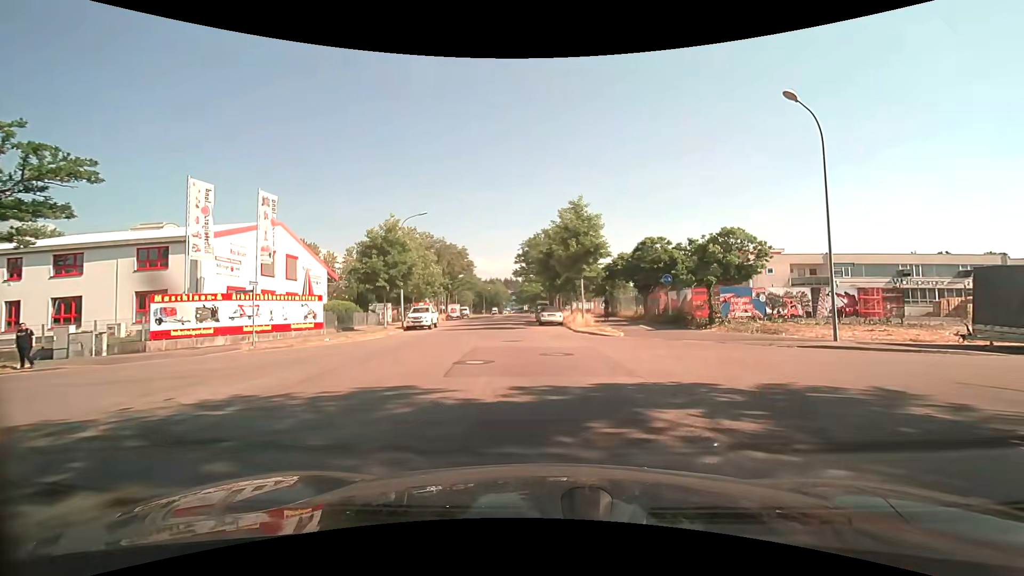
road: residential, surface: asphalt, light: Day
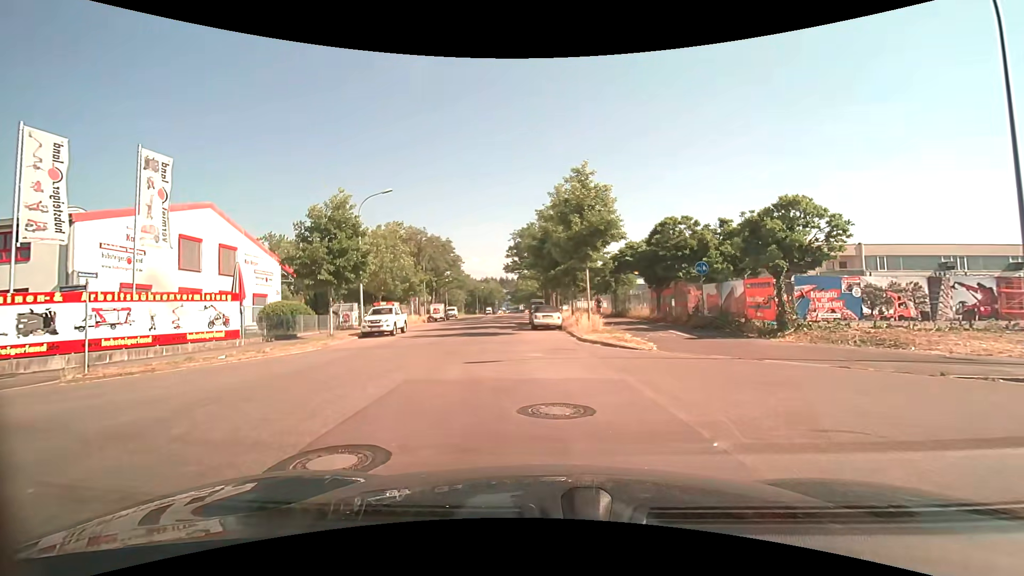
(+0.1, +7.9) m; 0°
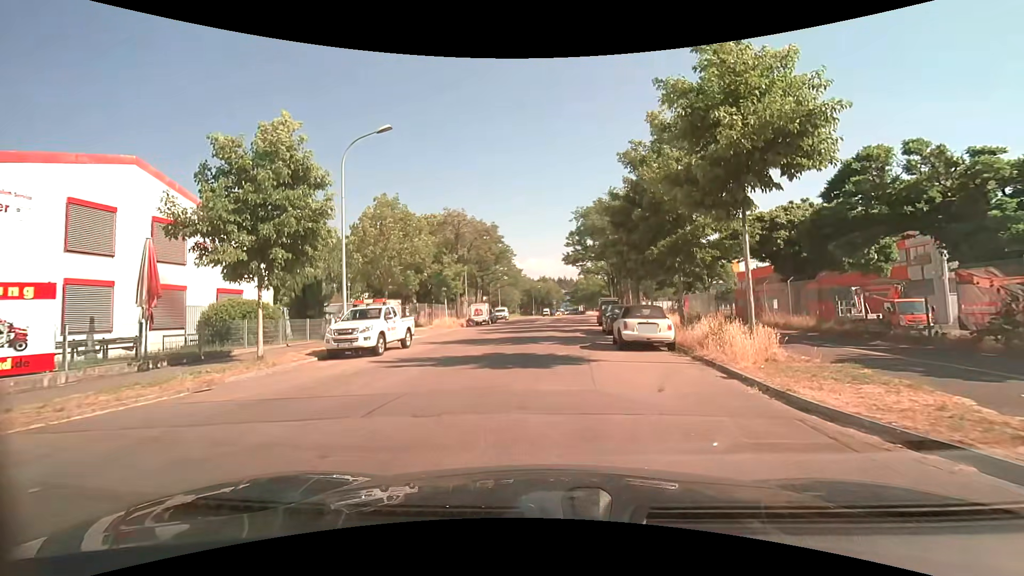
(-0.8, +12.4) m; -5°
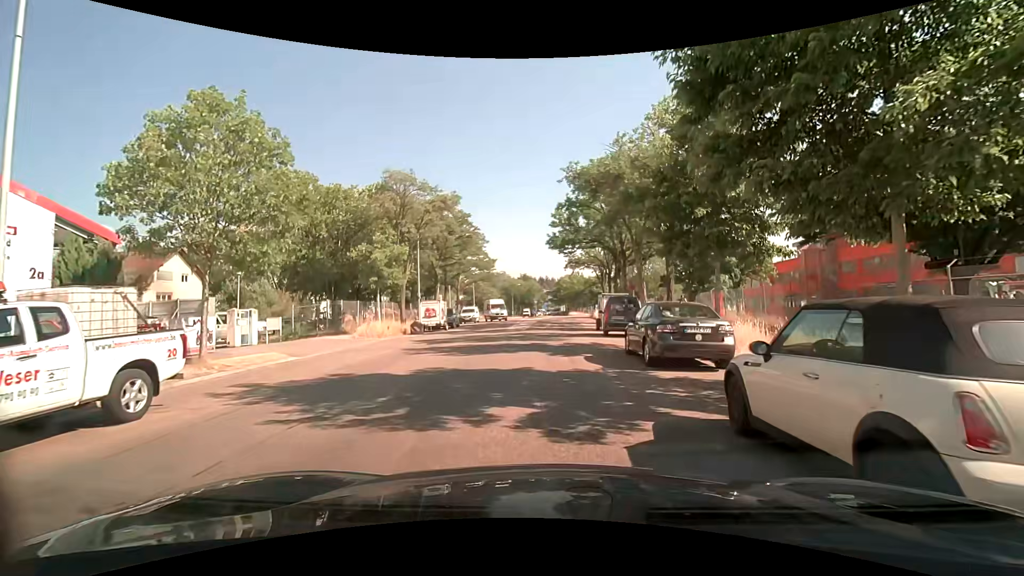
(+0.1, +12.7) m; +2°
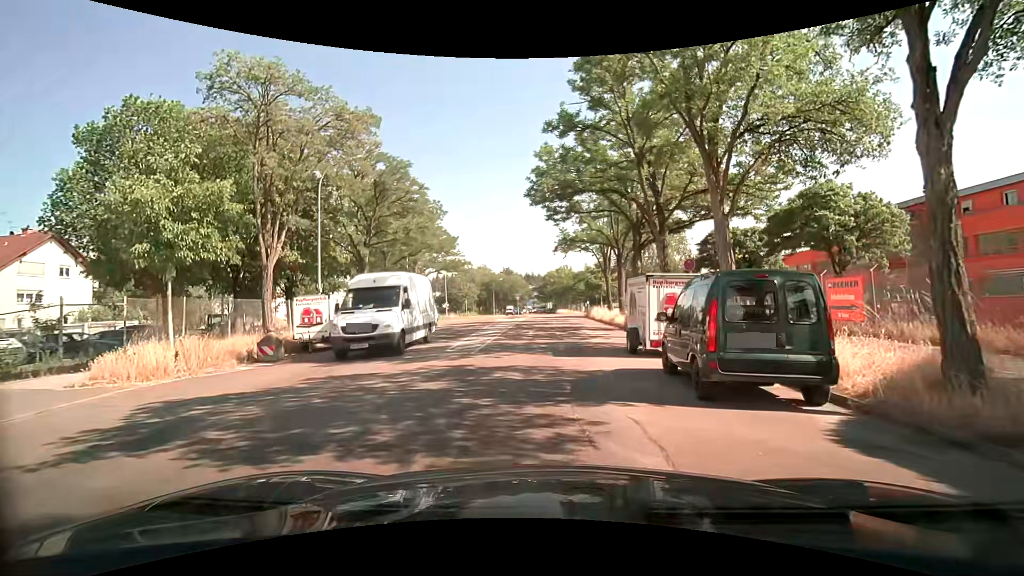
(+0.2, +15.1) m; +2°
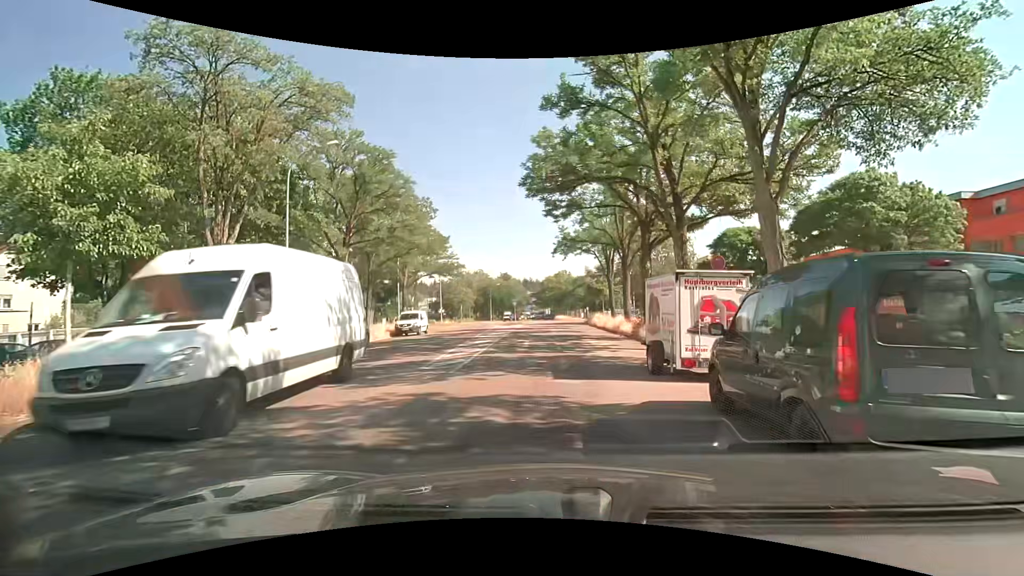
(0.0, +2.9) m; -1°
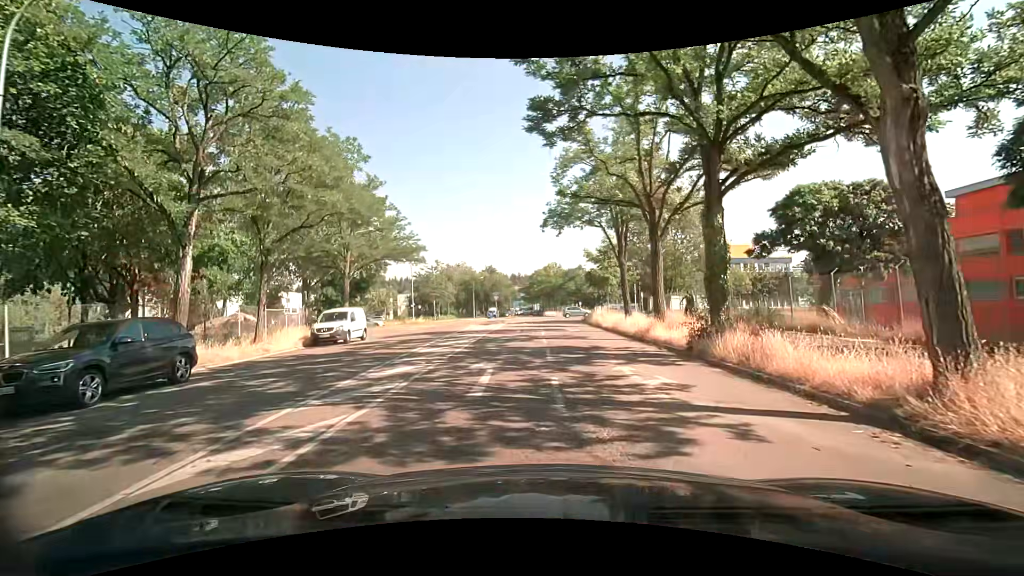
(+0.1, +11.1) m; 0°
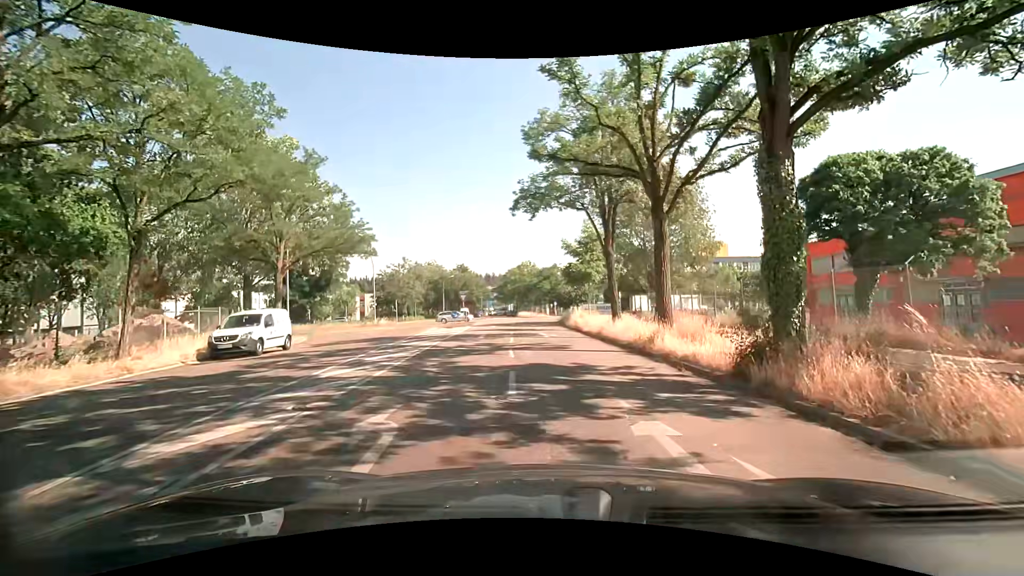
(+0.2, +5.2) m; +4°
(0, +10) (0, +20) (-1, +30) (-1, +40) (-1, +50) (+2, +59) (+10, +65) (+20, +67) (+30, +68) (+40, +69) m
